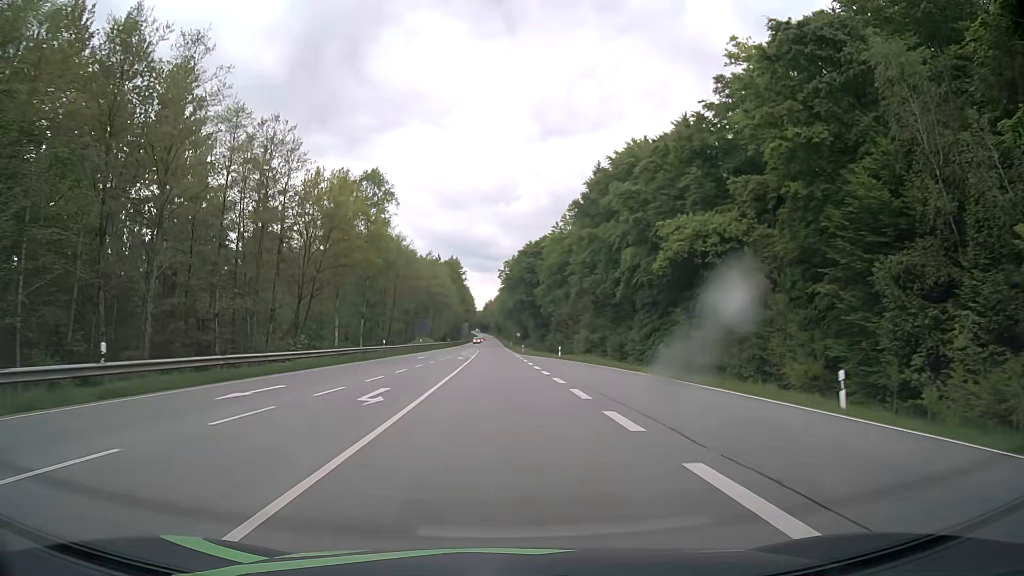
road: secondary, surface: asphalt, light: Day
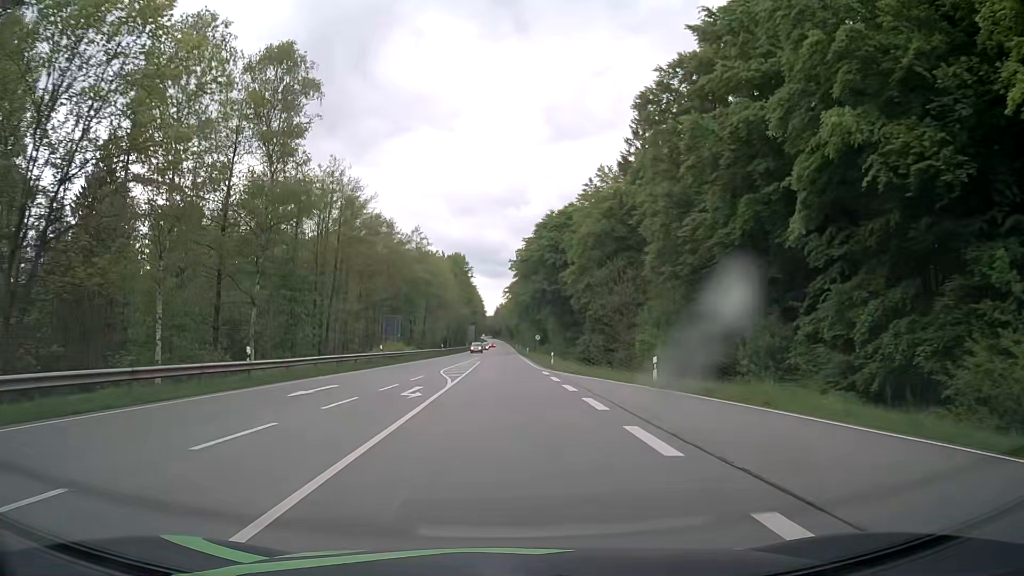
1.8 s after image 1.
(-0.1, +32.2) m; 0°
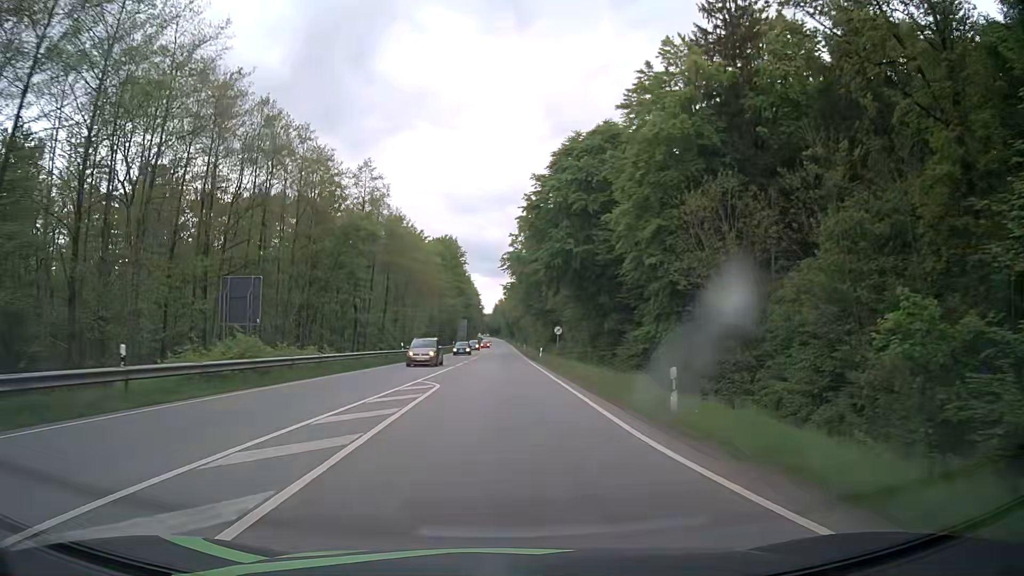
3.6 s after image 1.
(-0.2, +33.6) m; 0°
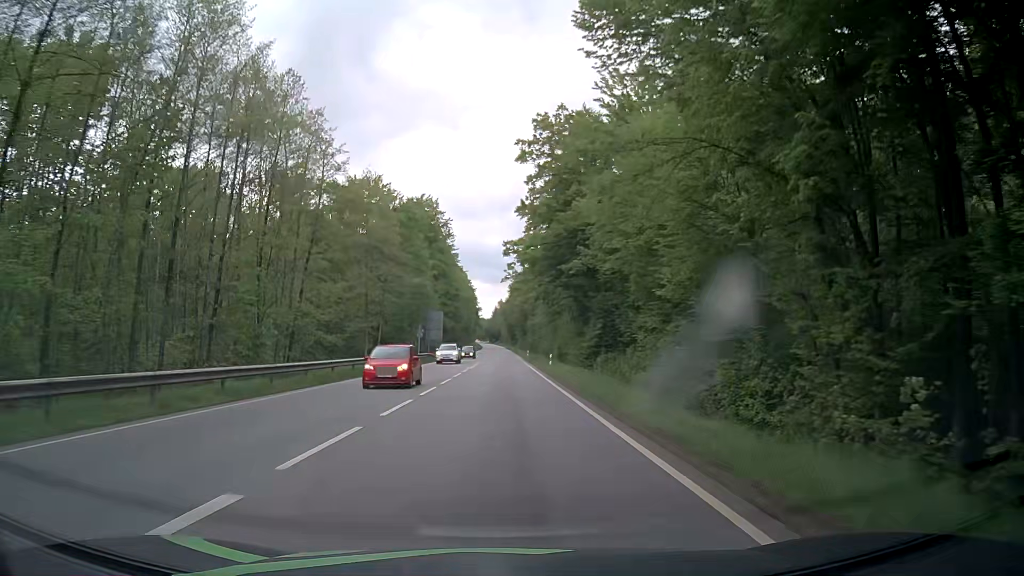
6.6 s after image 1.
(0.0, +56.6) m; 0°
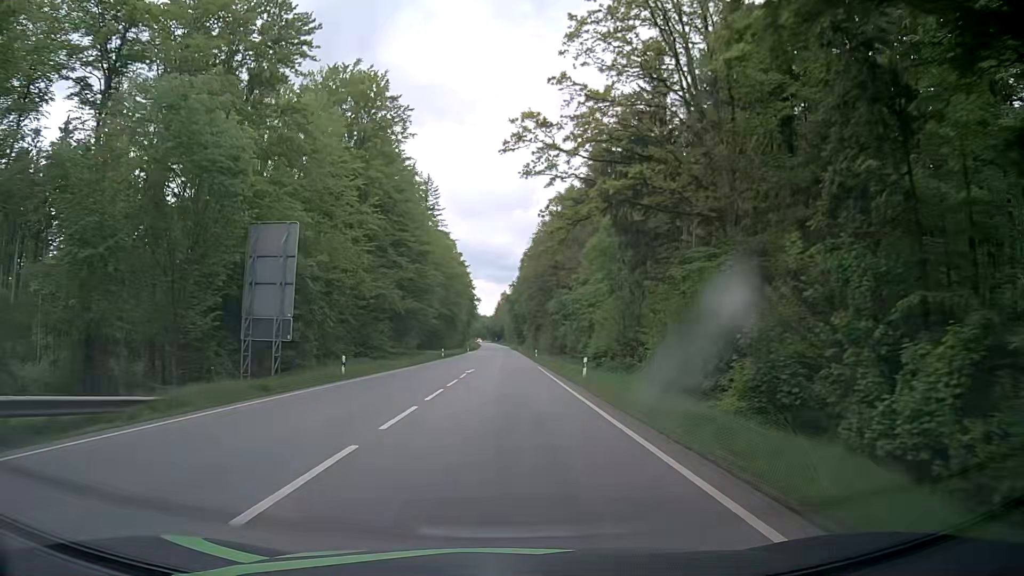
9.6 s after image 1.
(-0.2, +62.7) m; 0°
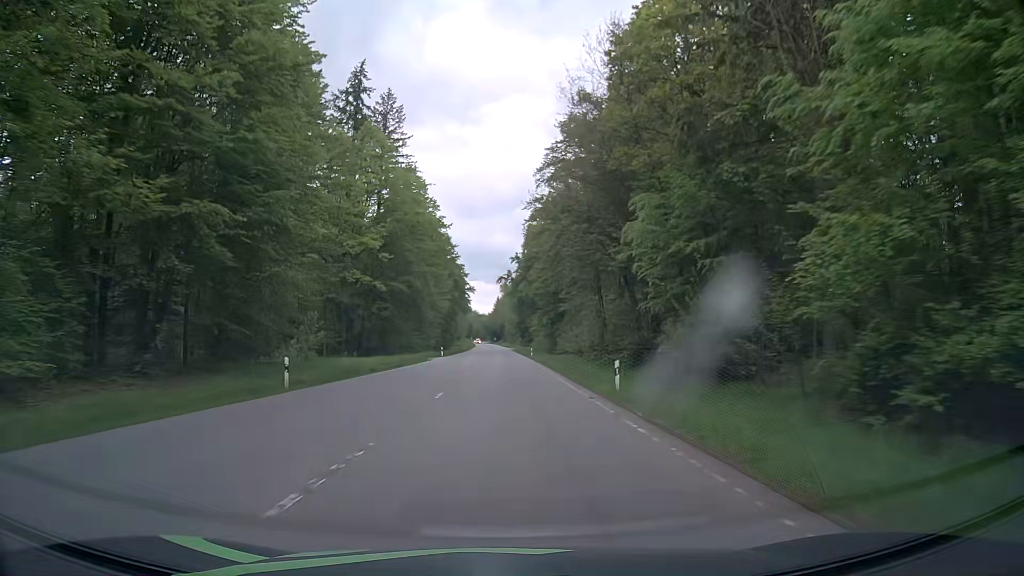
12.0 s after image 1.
(+0.1, +54.8) m; 0°
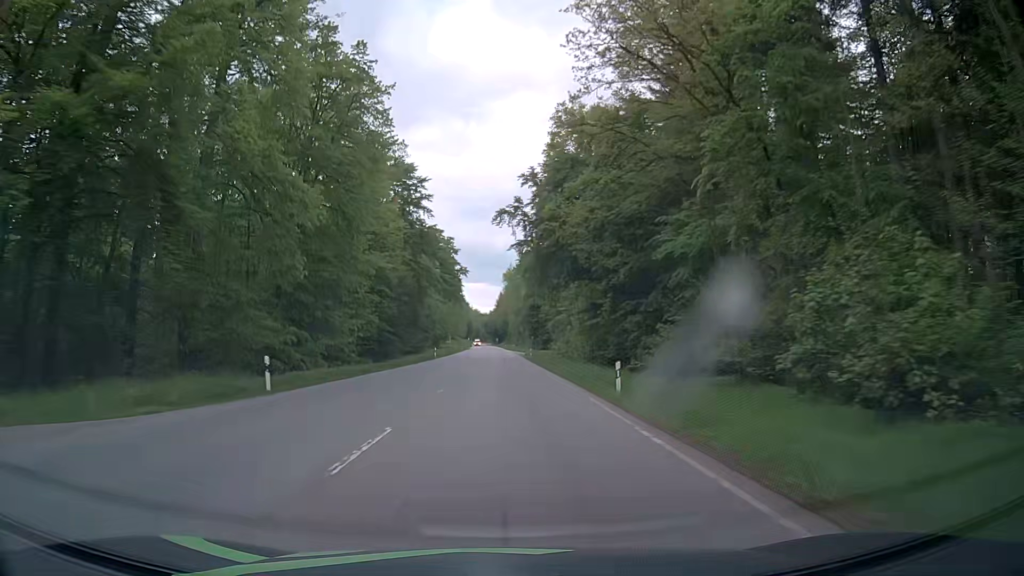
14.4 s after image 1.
(+0.2, +58.7) m; 0°
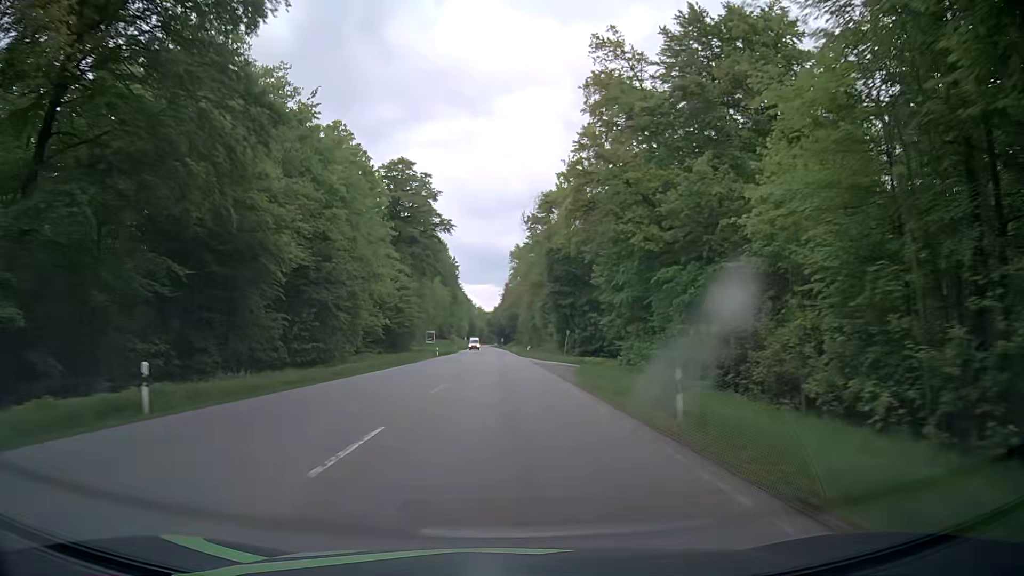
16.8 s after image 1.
(-0.2, +61.0) m; 0°
(0, +10) (0, +20) (0, +30) (0, +40) (0, +50) (-1, +60) (-1, +70) (-1, +80) (-1, +90) (-1, +100) m
